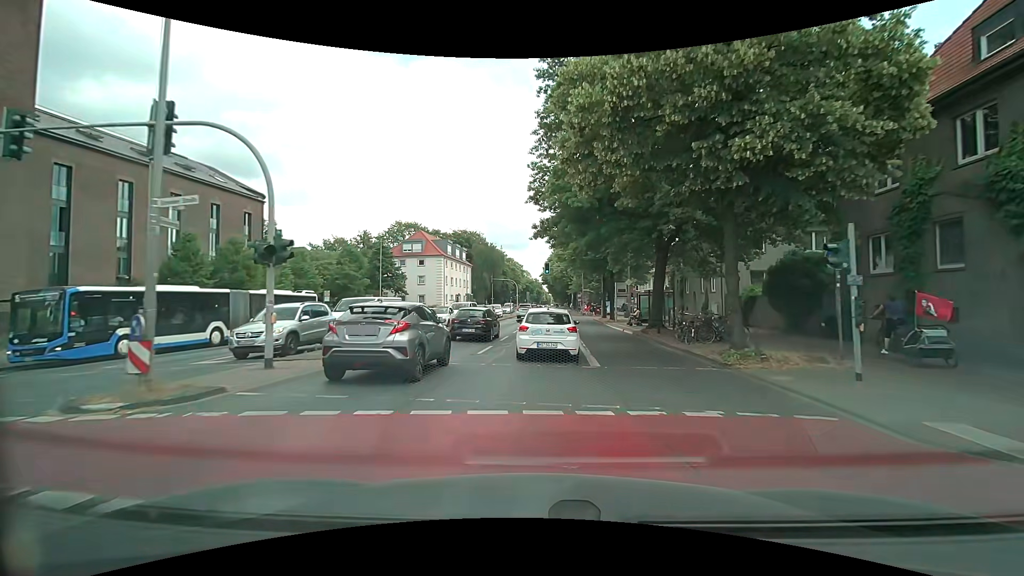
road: secondary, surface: asphalt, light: Day
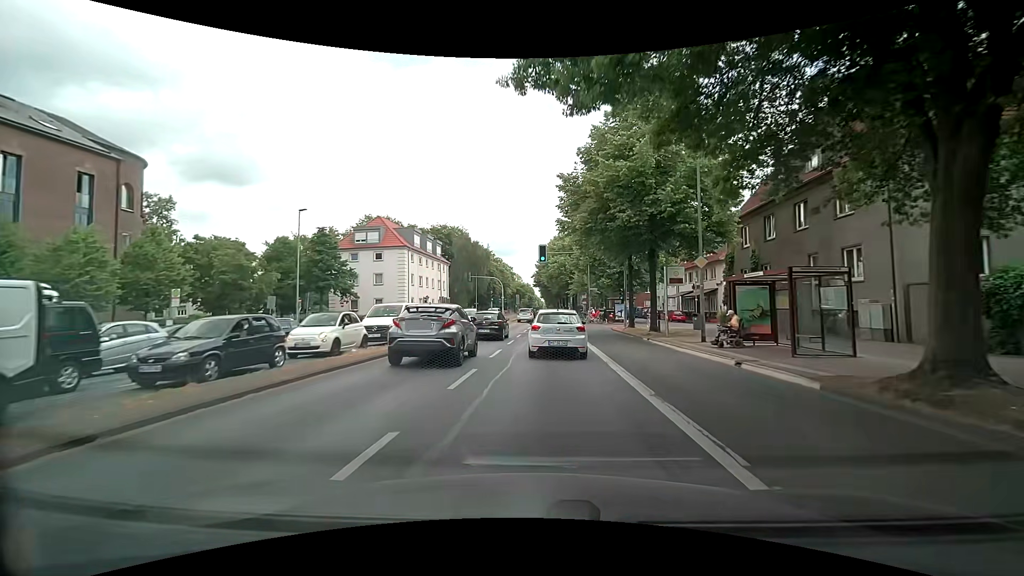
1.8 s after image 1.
(0.0, +19.1) m; 0°
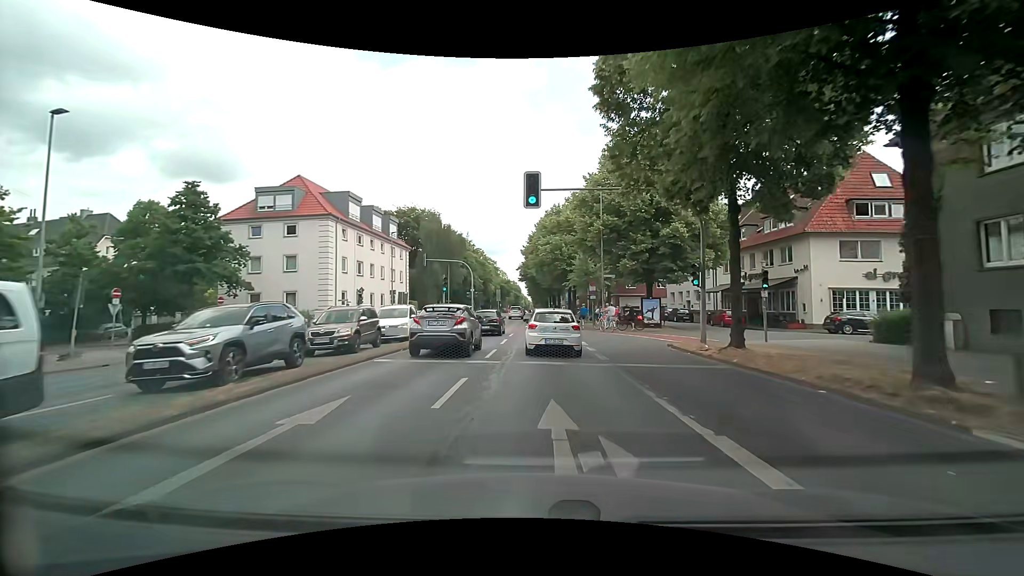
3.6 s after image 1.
(+0.3, +20.2) m; +2°
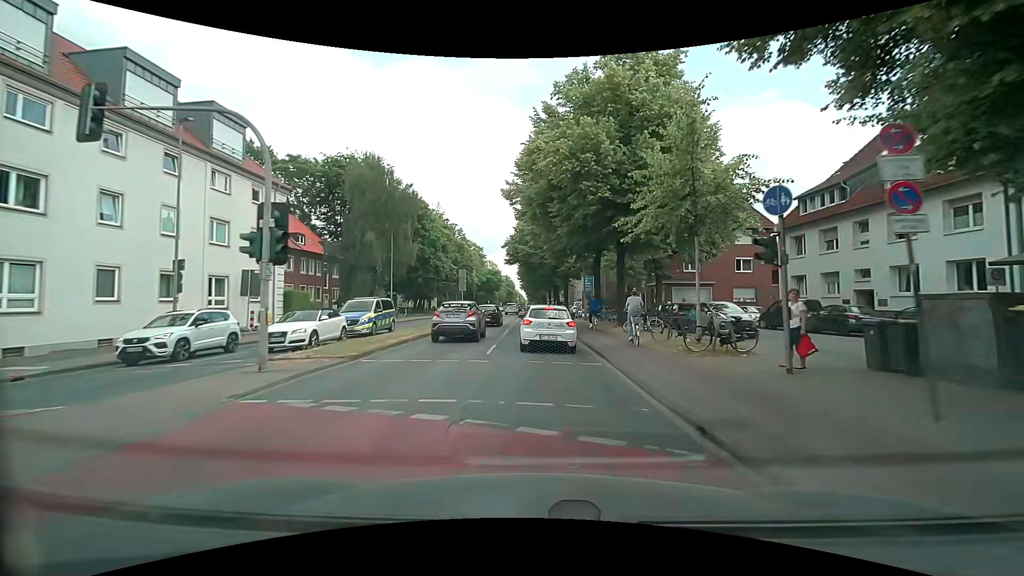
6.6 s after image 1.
(+0.2, +33.5) m; +1°
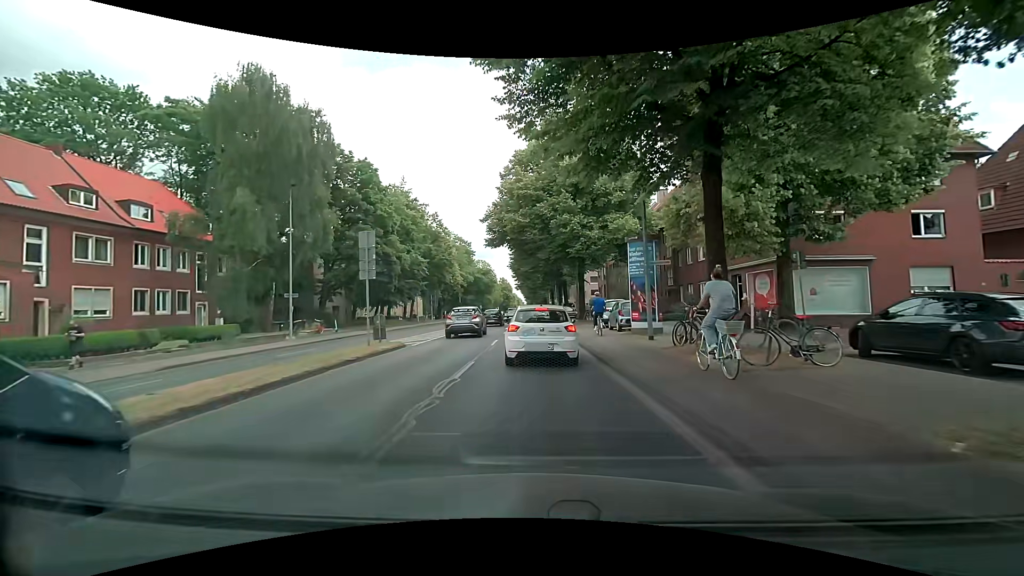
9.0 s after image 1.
(0.0, +22.4) m; -1°
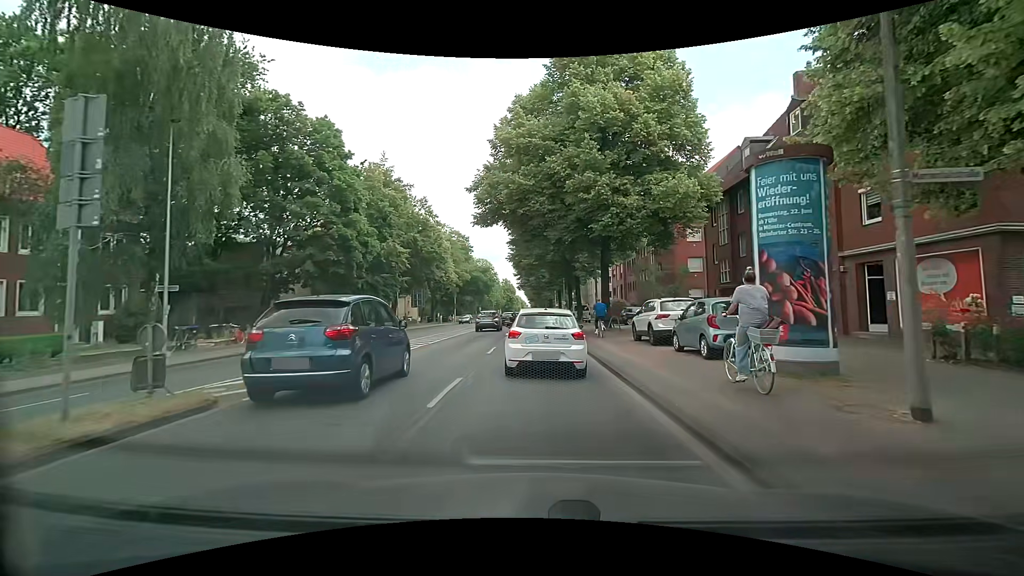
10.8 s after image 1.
(+0.1, +11.6) m; +1°
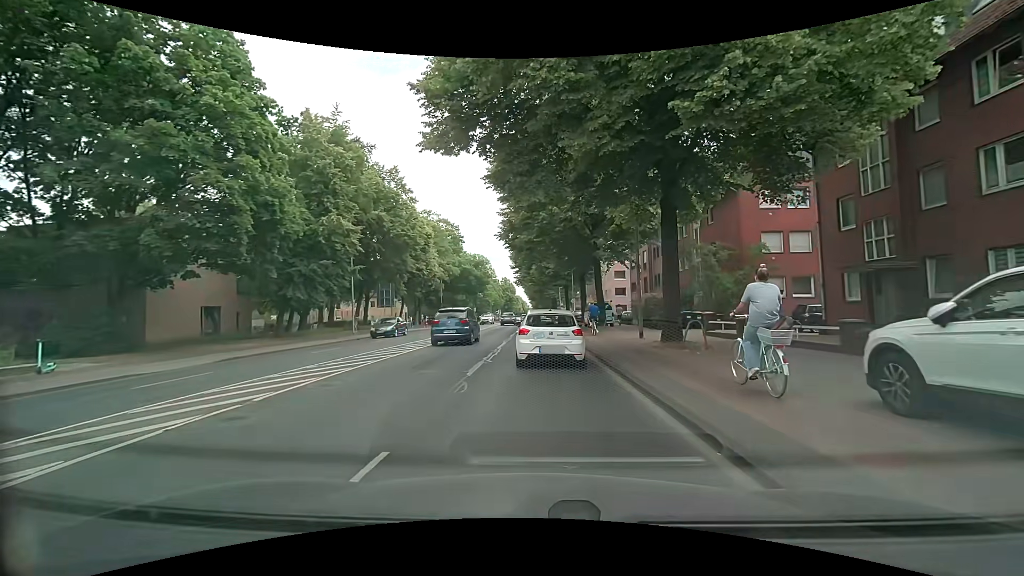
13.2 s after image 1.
(0.0, +14.5) m; 0°
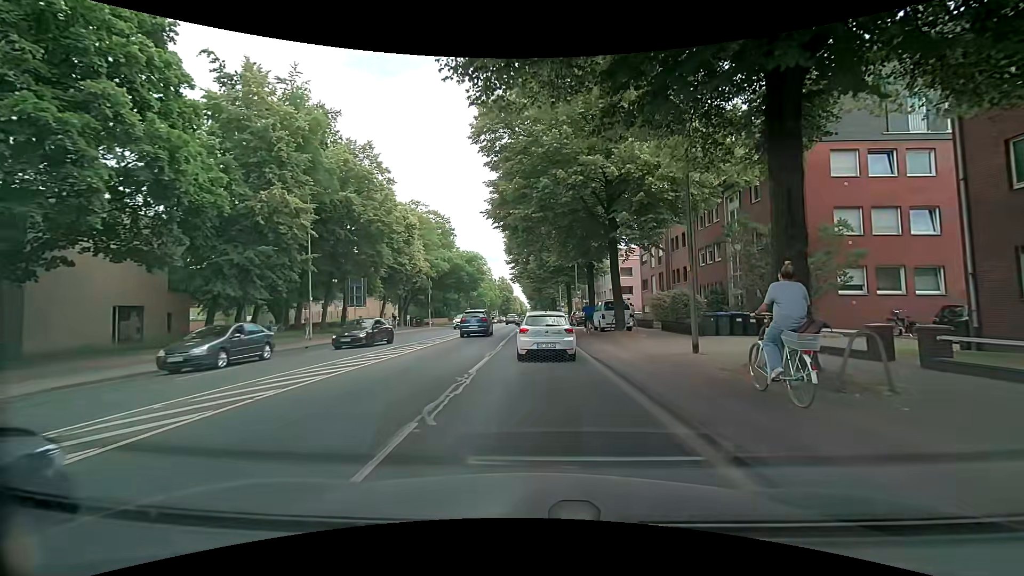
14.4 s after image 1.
(-0.1, +7.7) m; -1°
(0, +10) (0, +20) (0, +30) (0, +40) (0, +50) (0, +60) (0, +70) (0, +80) (0, +90) (0, +100) m
